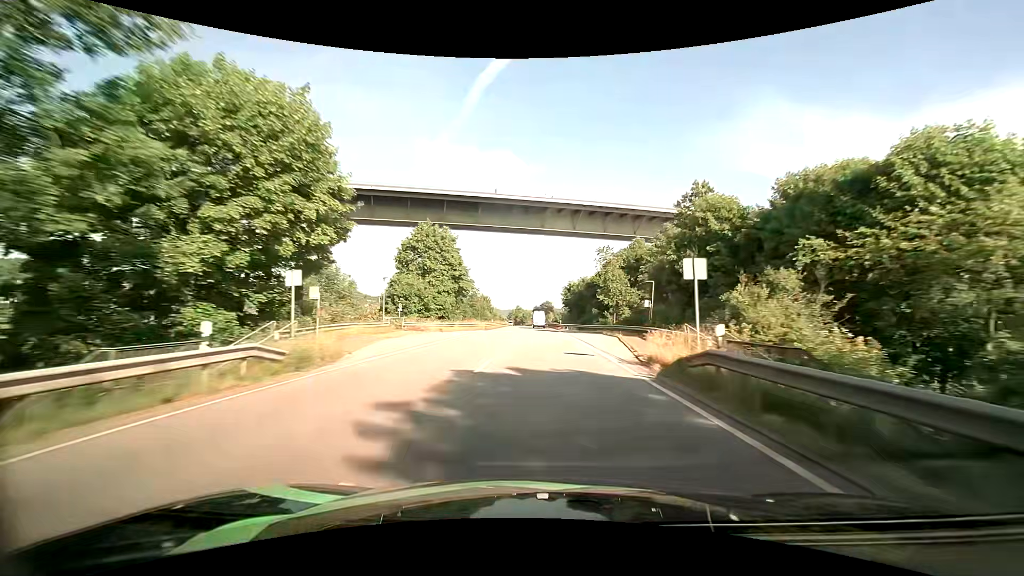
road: primary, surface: asphalt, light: Day
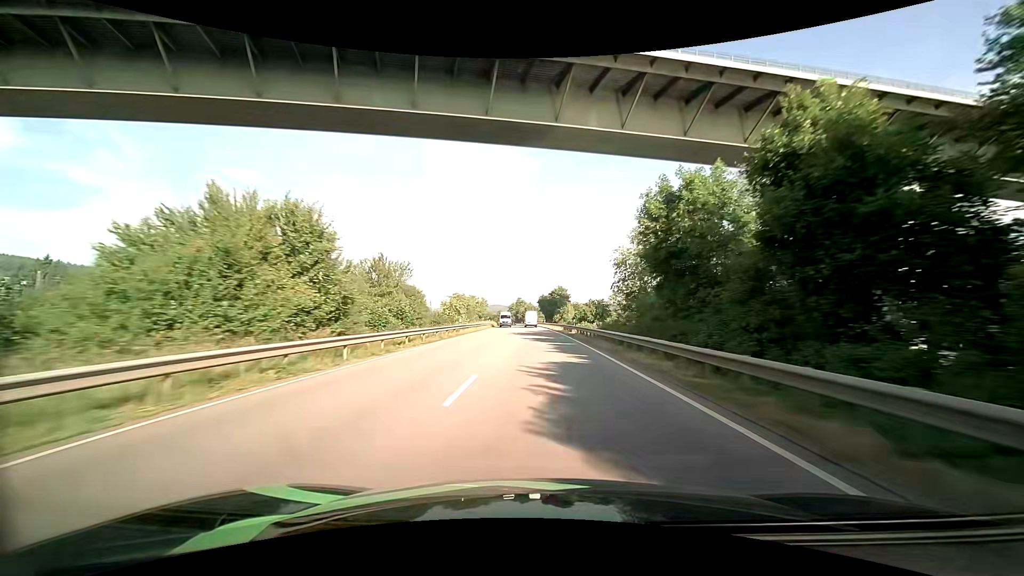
(-0.5, +77.1) m; -1°
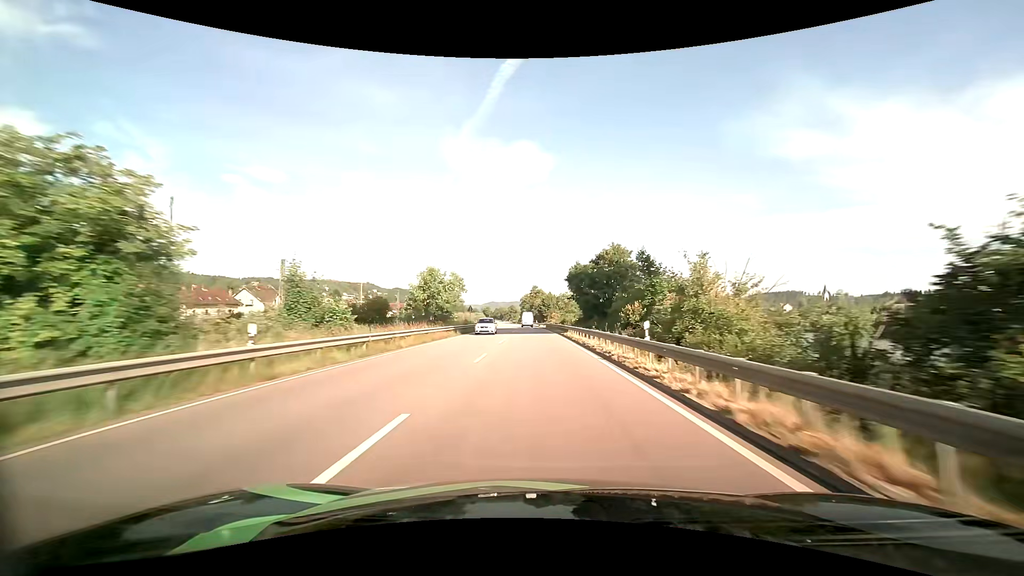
(-1.3, +77.2) m; -2°
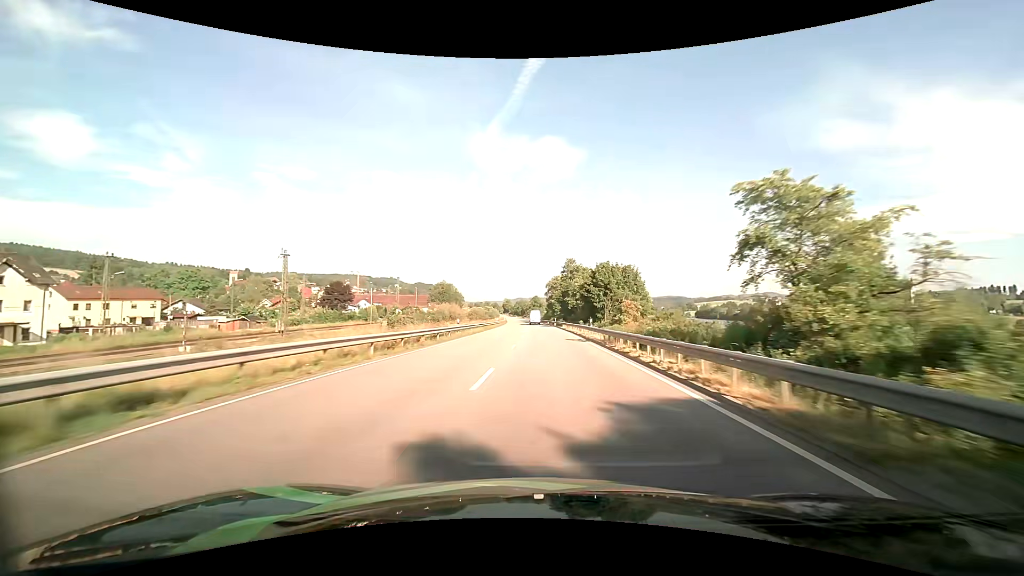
(-2.3, +78.4) m; -3°
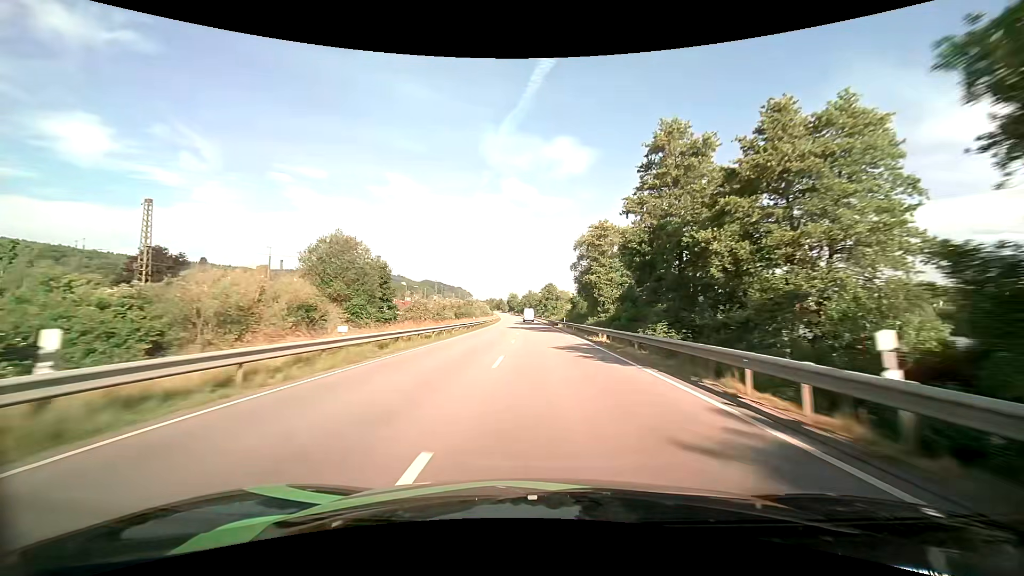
(-0.9, +80.7) m; -1°
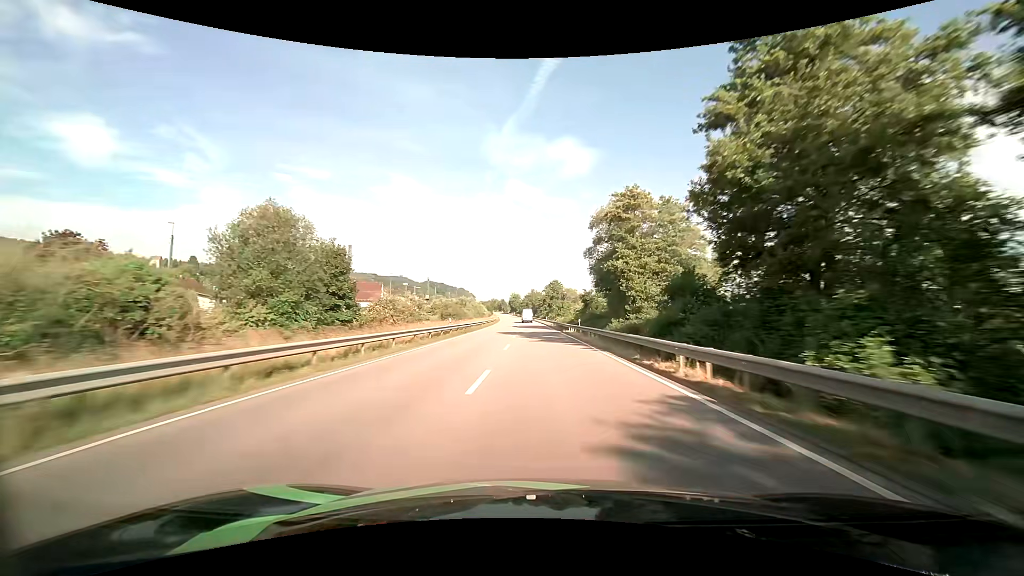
(-0.1, +16.4) m; -1°
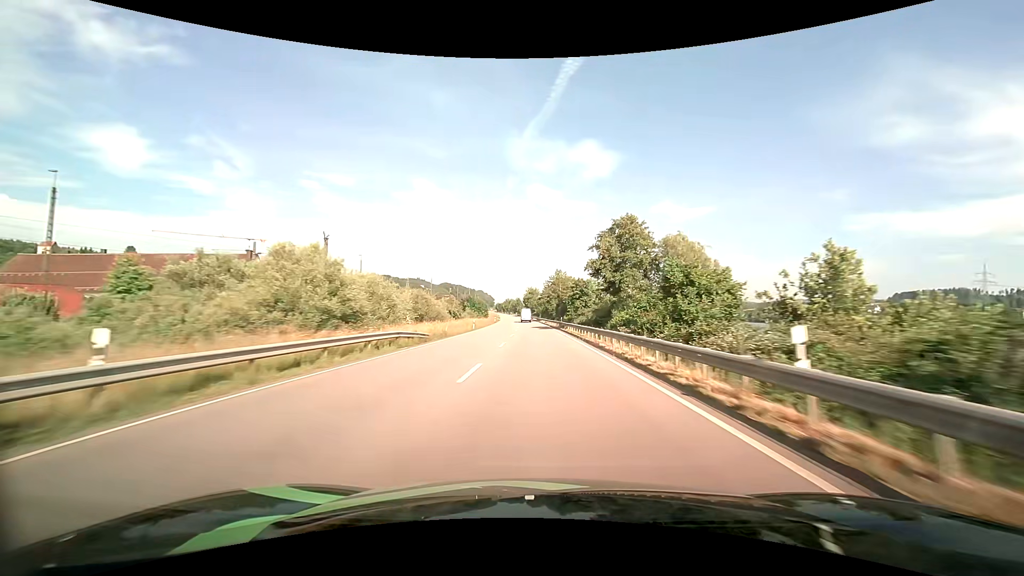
(-1.3, +83.1) m; -2°
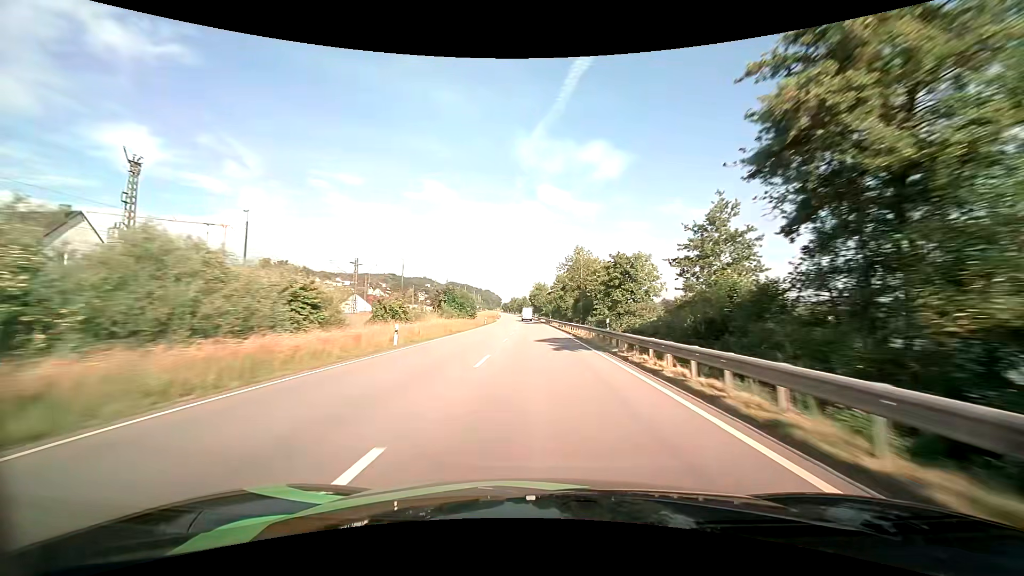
(-0.2, +33.2) m; -1°
(0, +10) (0, +20) (0, +30) (0, +40) (0, +50) (-1, +60) (-1, +70) (-1, +80) (-2, +90) (-2, +100) m
